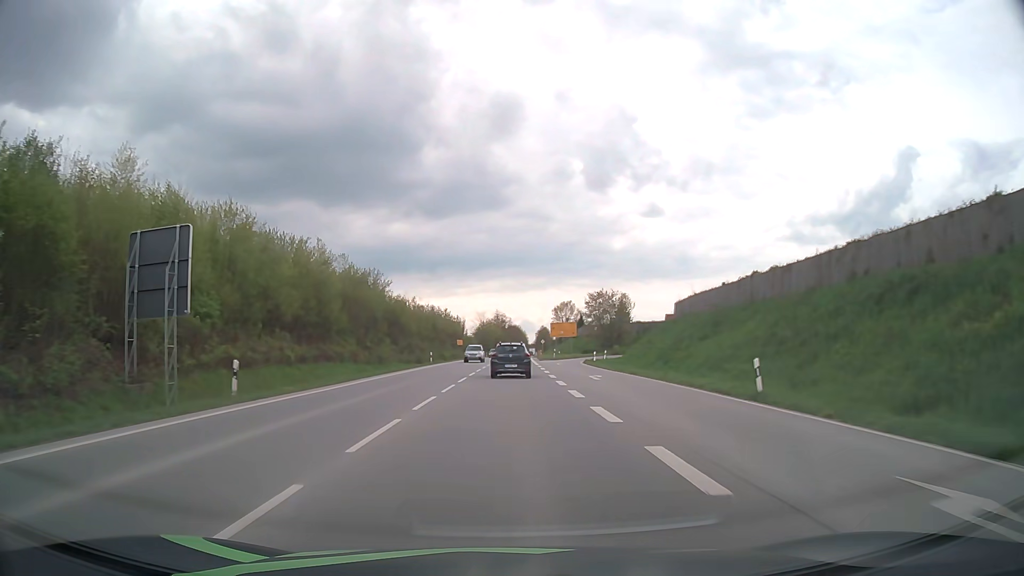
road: primary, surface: asphalt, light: Day
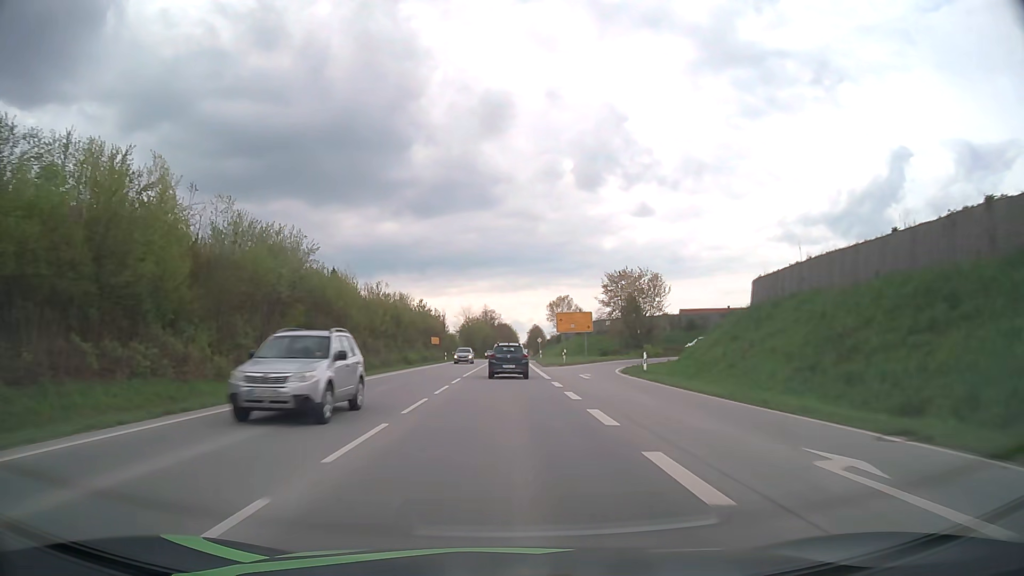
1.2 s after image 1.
(+0.1, +24.5) m; +1°
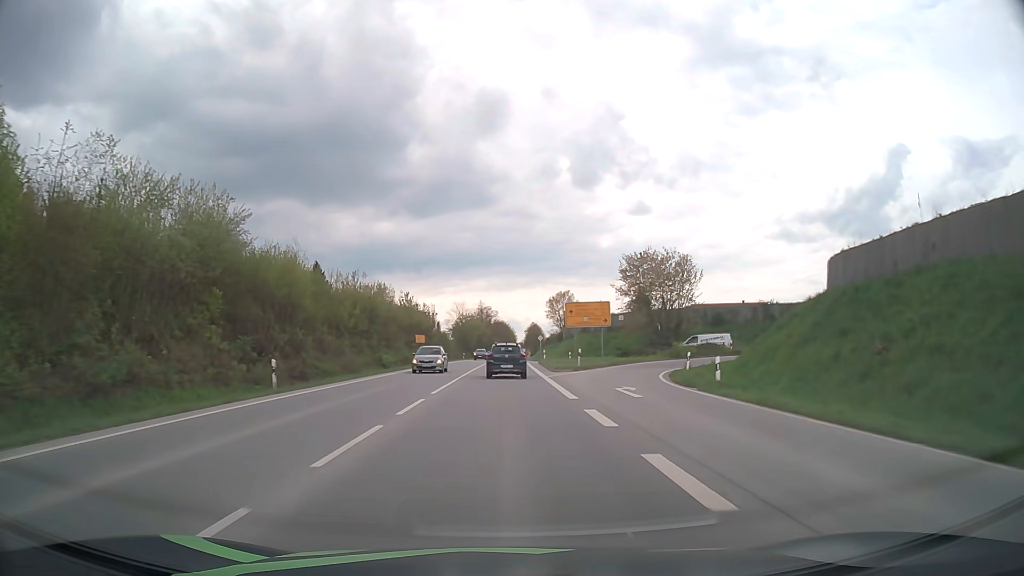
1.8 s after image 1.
(0.0, +12.2) m; 0°
(0, +10) (0, +20) (0, +30) (0, +40) (0, +50) (0, +60) (0, +70) (0, +80) (0, +90) (0, +100) m
